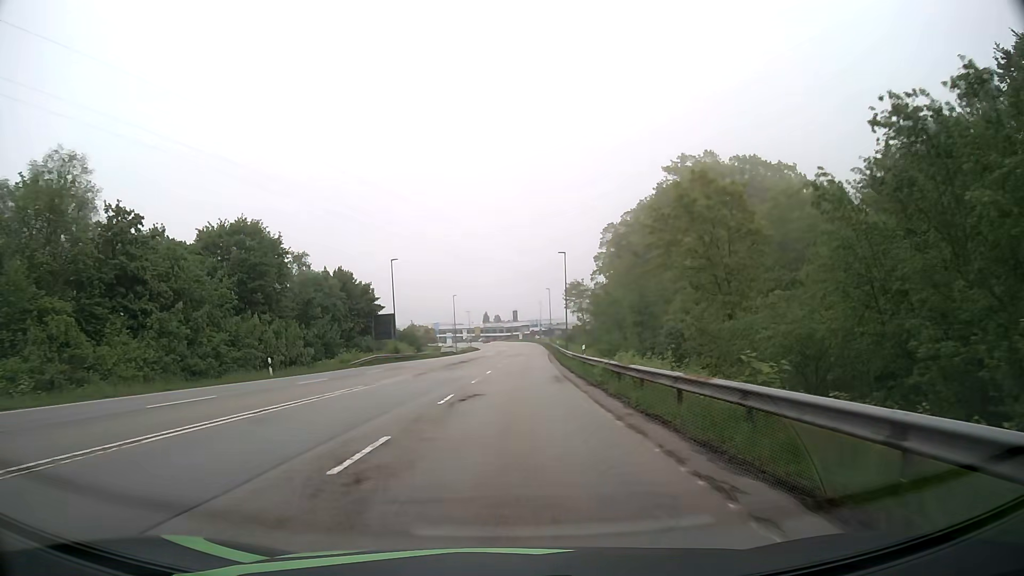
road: secondary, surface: asphalt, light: Day
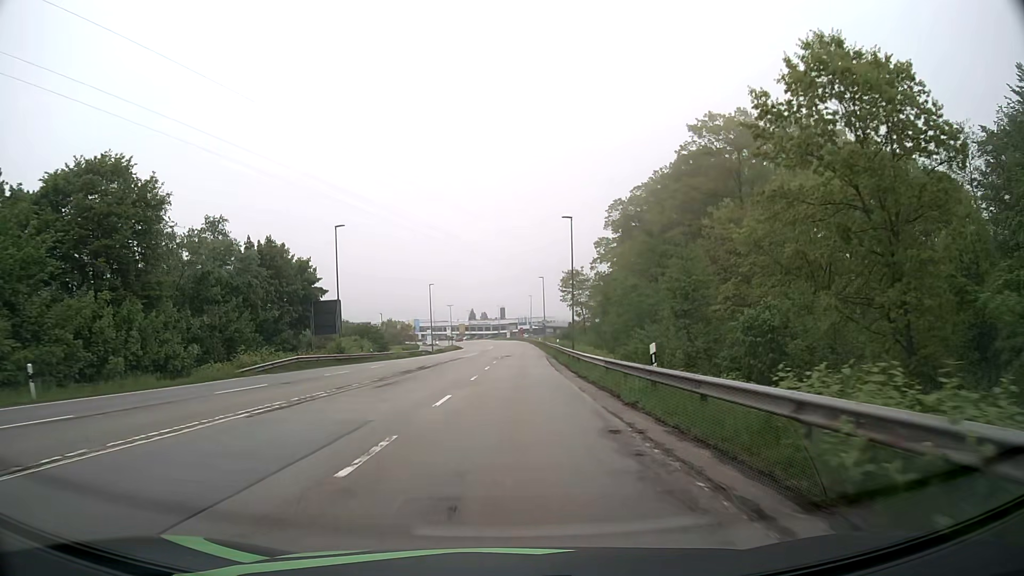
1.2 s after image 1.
(+0.2, +18.3) m; +1°
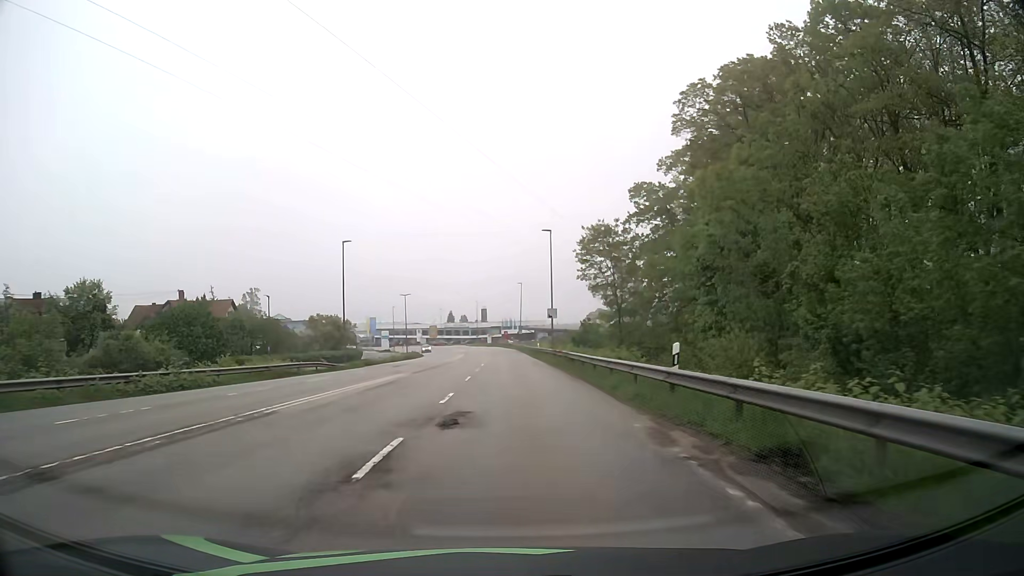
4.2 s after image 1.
(+0.6, +45.7) m; +1°
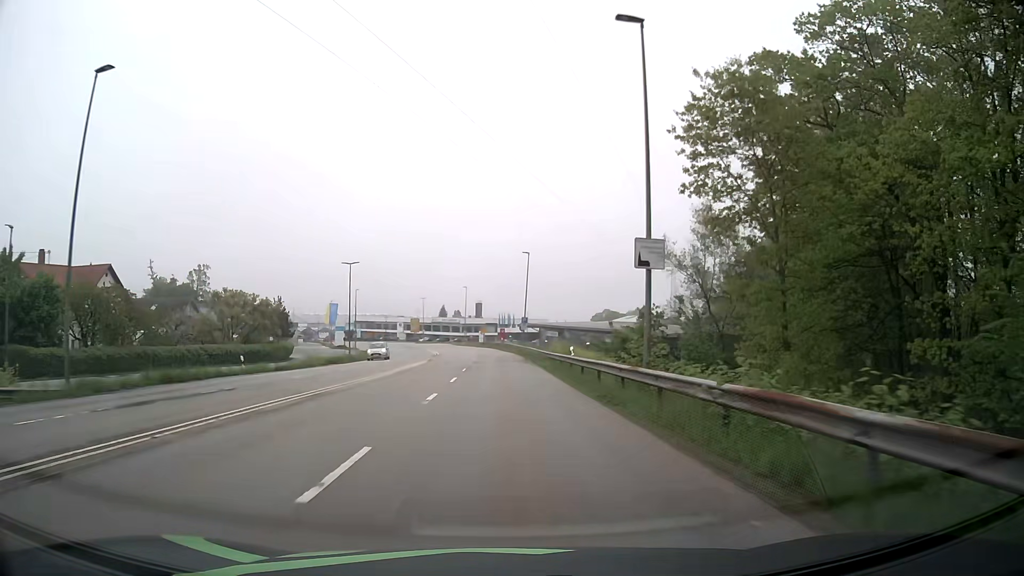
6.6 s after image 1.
(+0.1, +36.5) m; 0°
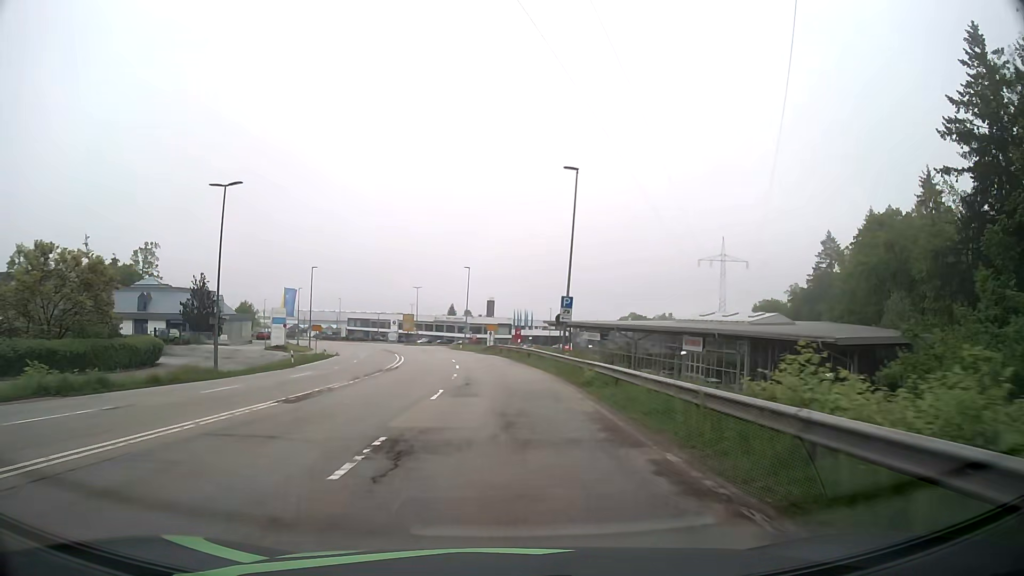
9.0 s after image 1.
(-0.3, +34.9) m; -1°
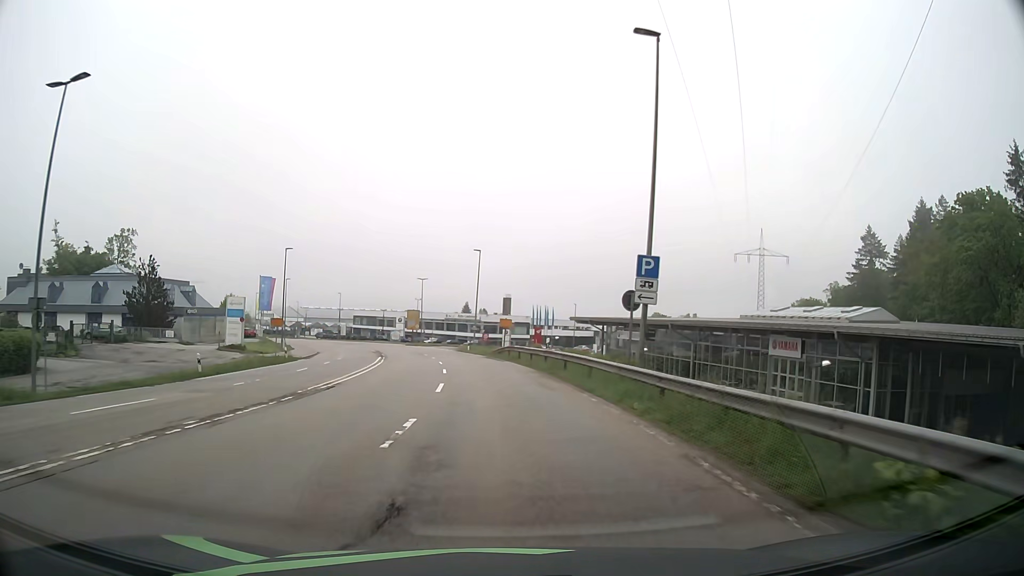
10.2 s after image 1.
(-0.2, +16.1) m; -1°
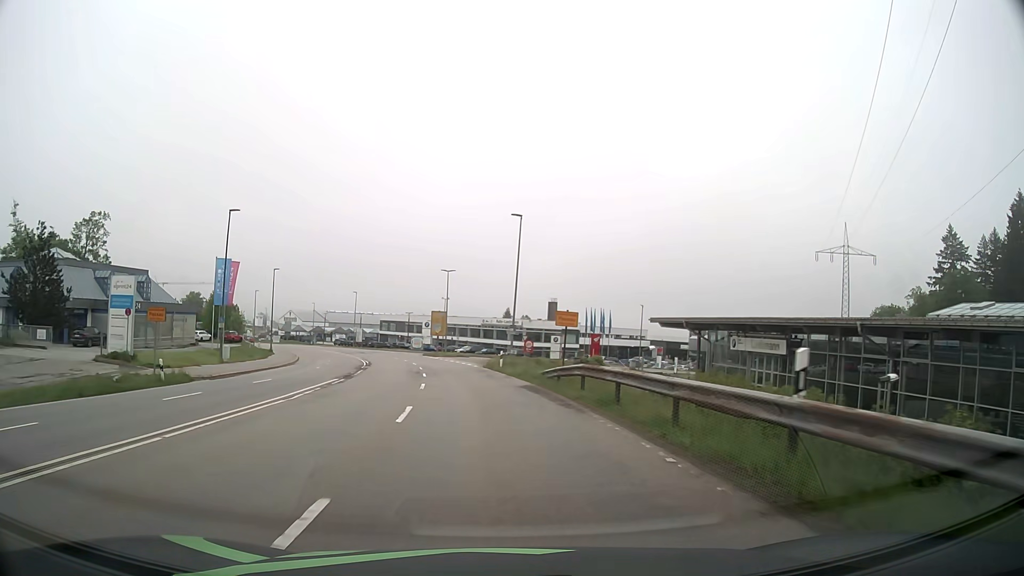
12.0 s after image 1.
(-0.6, +23.5) m; -3°
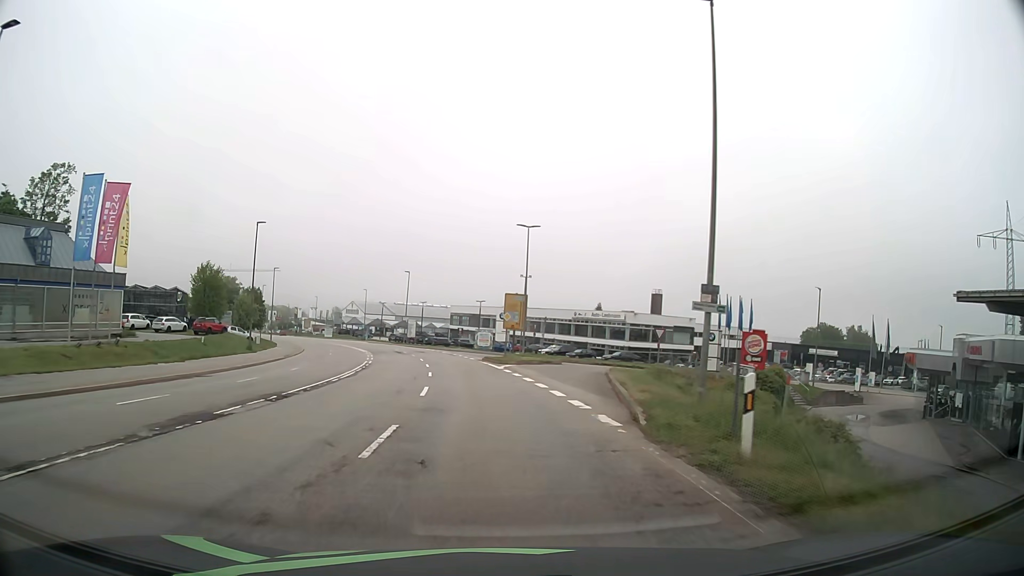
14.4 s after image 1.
(-2.1, +30.8) m; -7°
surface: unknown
(0, +10) (-1, +20) (-2, +30) (-3, +40) (-5, +50) (-7, +59) (-9, +69) (-12, +79) (-15, +88) (-19, +98) m
